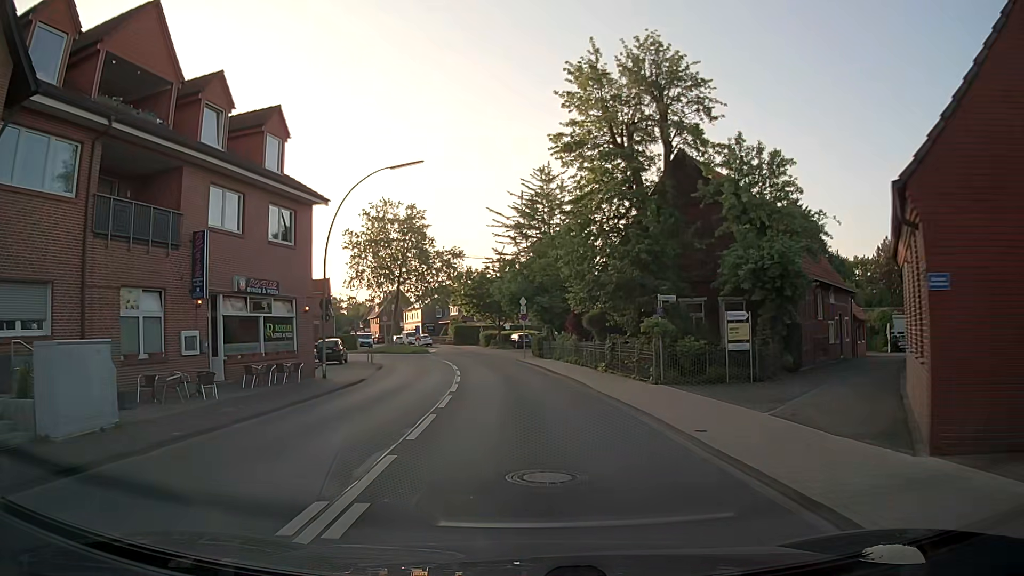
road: secondary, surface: asphalt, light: Day
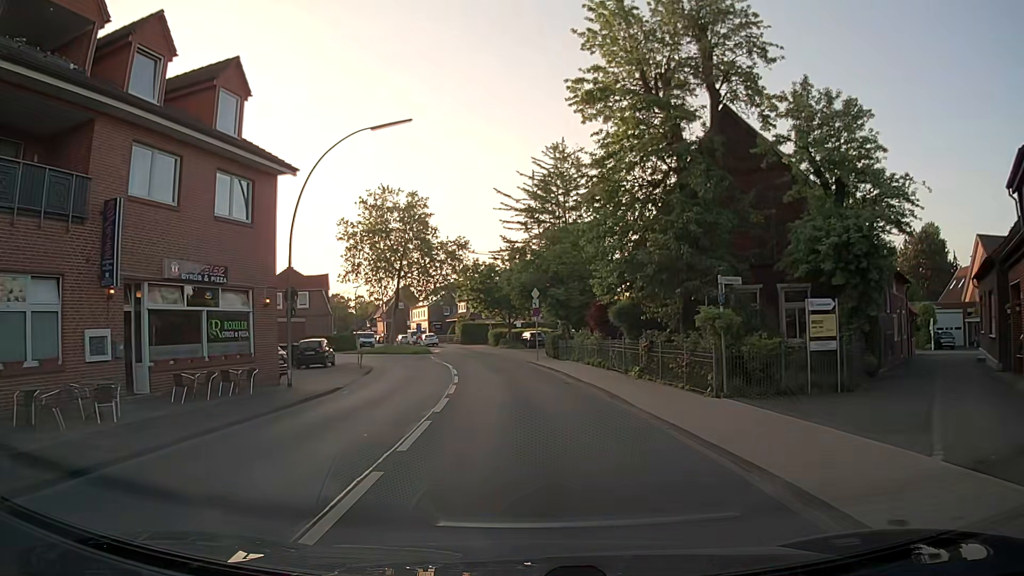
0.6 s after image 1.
(0.0, +5.5) m; -1°
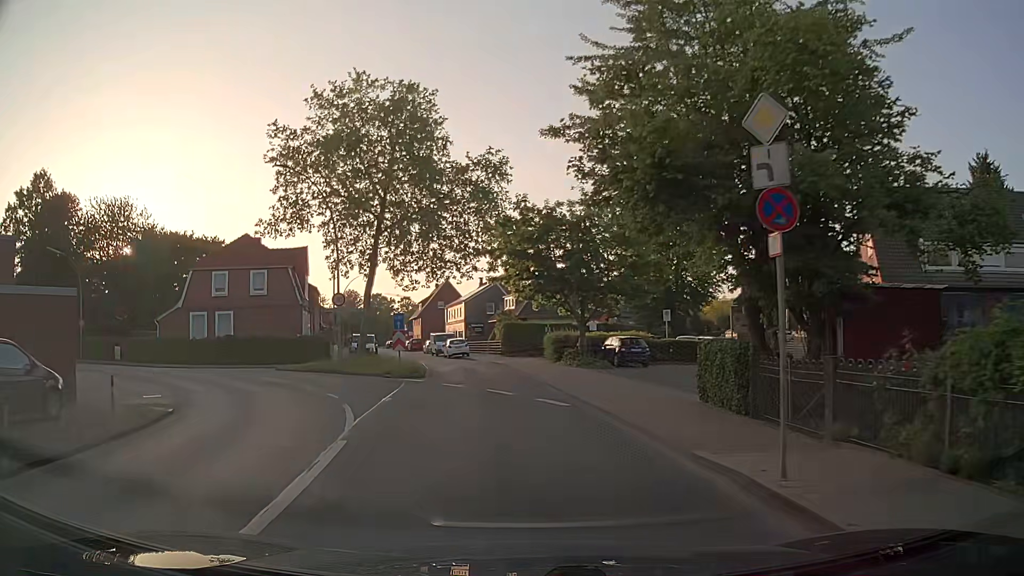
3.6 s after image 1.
(-1.3, +27.3) m; -5°
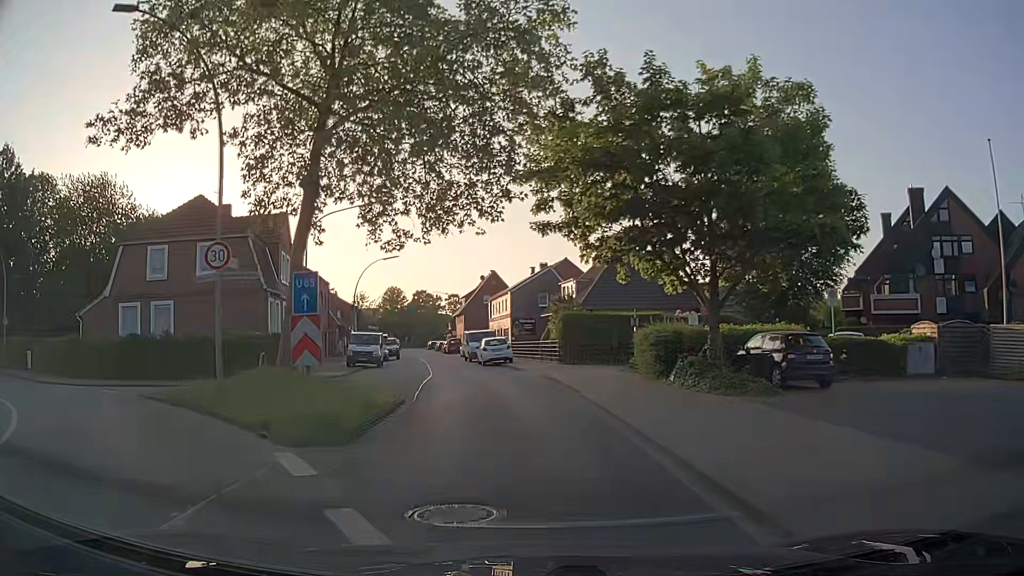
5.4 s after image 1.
(-0.7, +15.7) m; -5°
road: residential
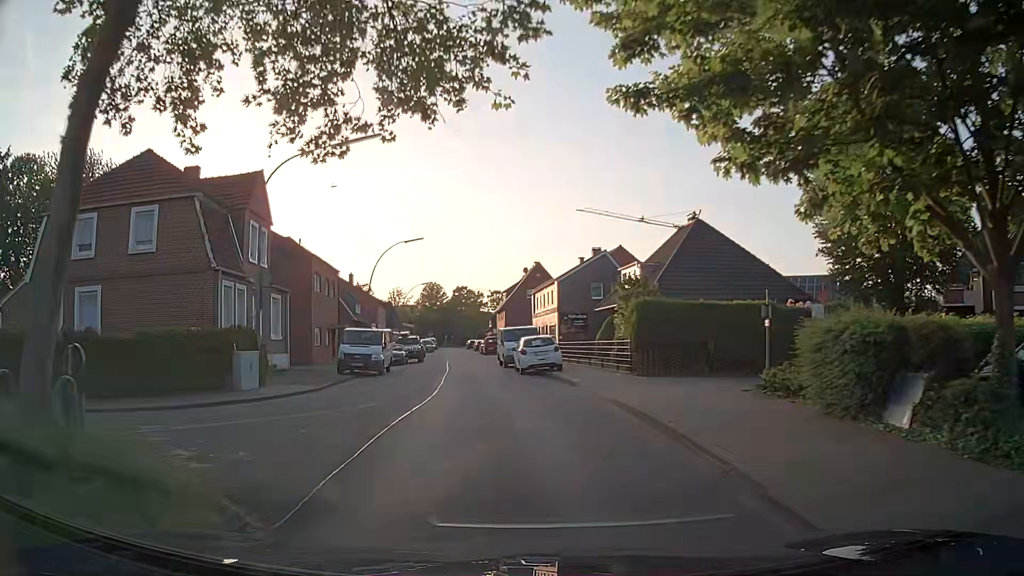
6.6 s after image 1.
(-0.2, +10.2) m; -4°
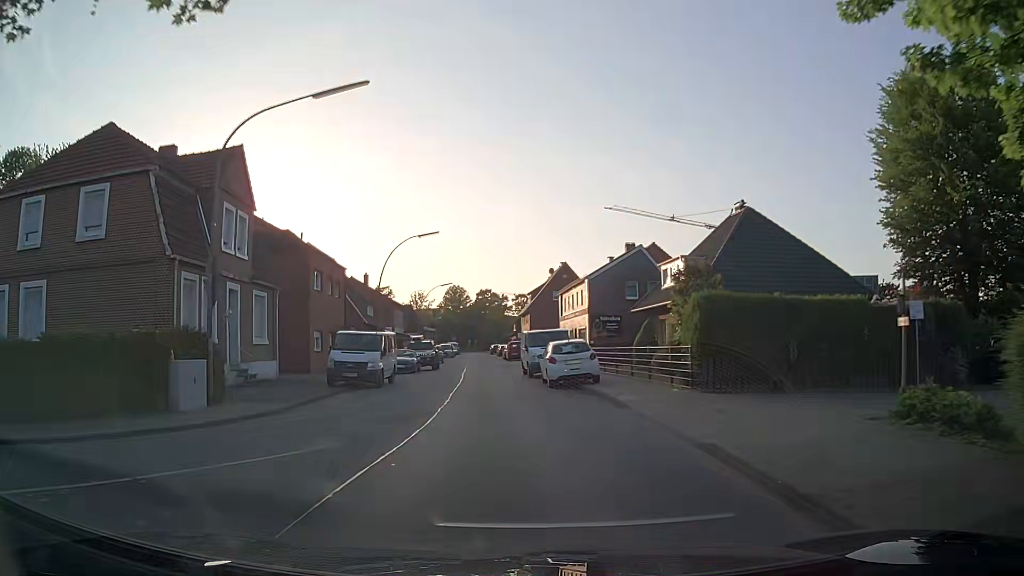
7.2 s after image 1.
(-0.1, +5.0) m; -1°
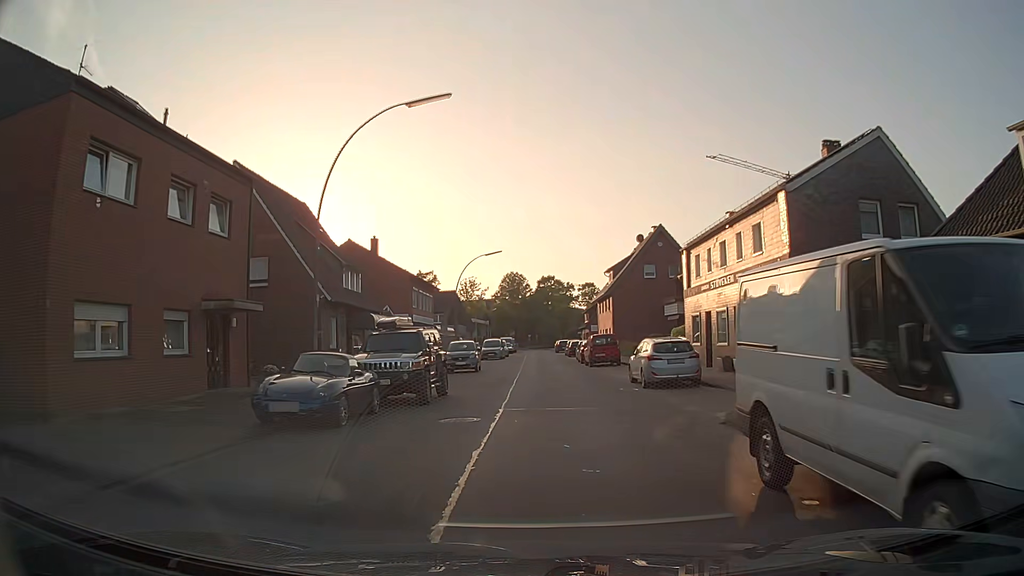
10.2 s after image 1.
(-1.8, +25.5) m; -6°
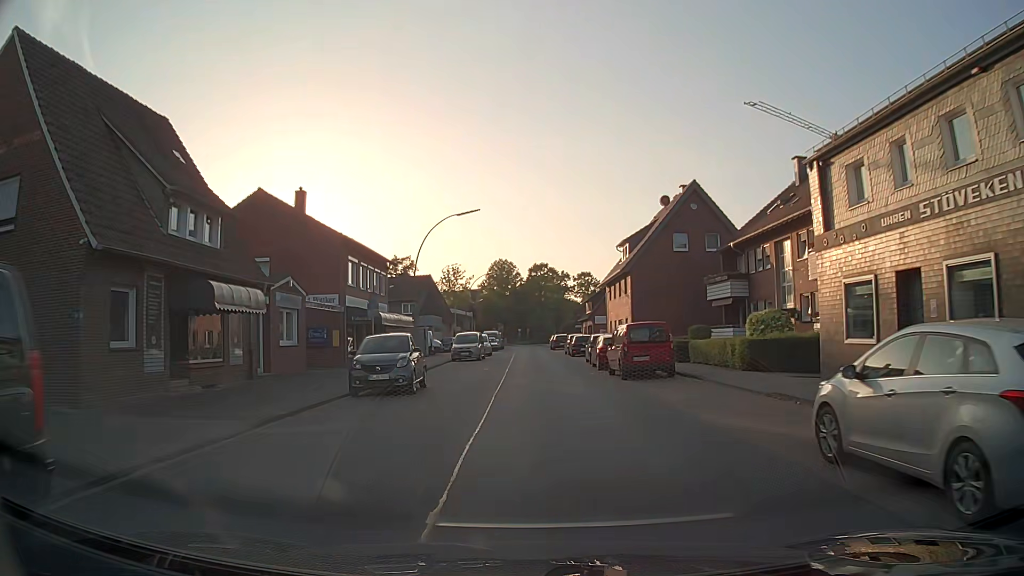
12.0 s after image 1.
(+0.2, +16.5) m; +1°
(0, +10) (0, +20) (0, +30) (0, +40) (0, +50) (0, +60) (0, +70) (0, +80) (0, +90) (0, +100) m
